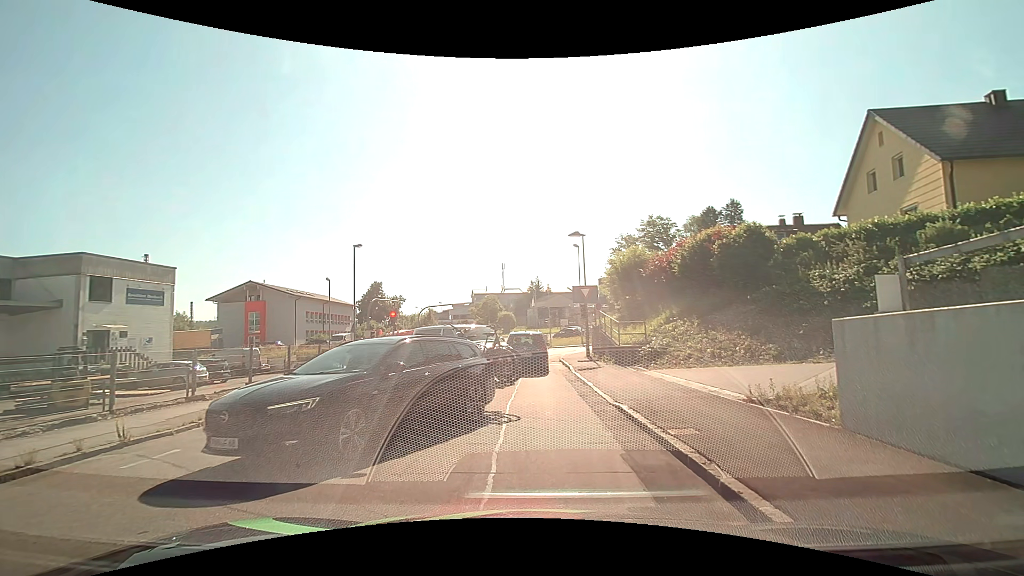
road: tertiary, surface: asphalt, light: Day
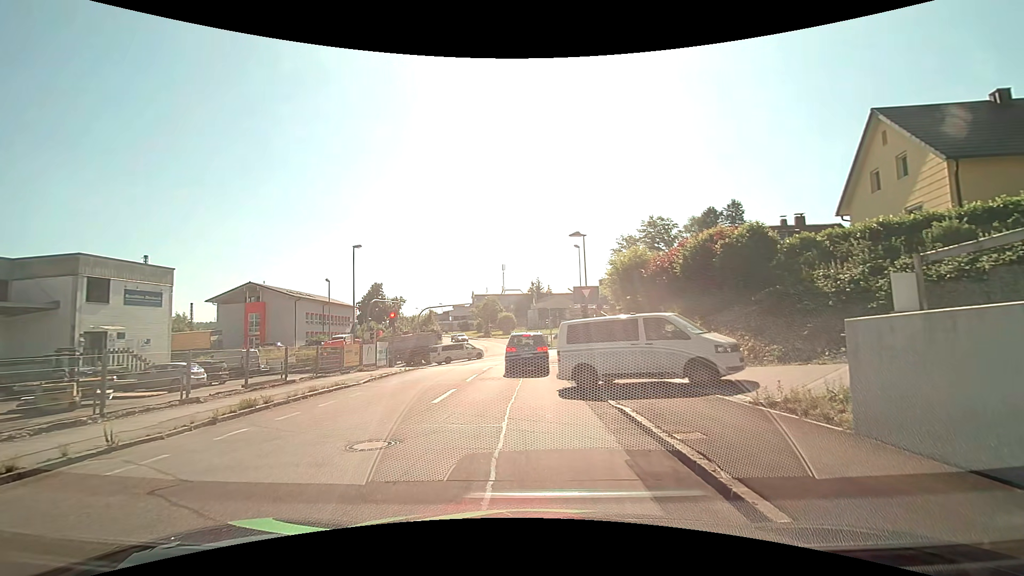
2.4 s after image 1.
(0.0, +0.2) m; 0°
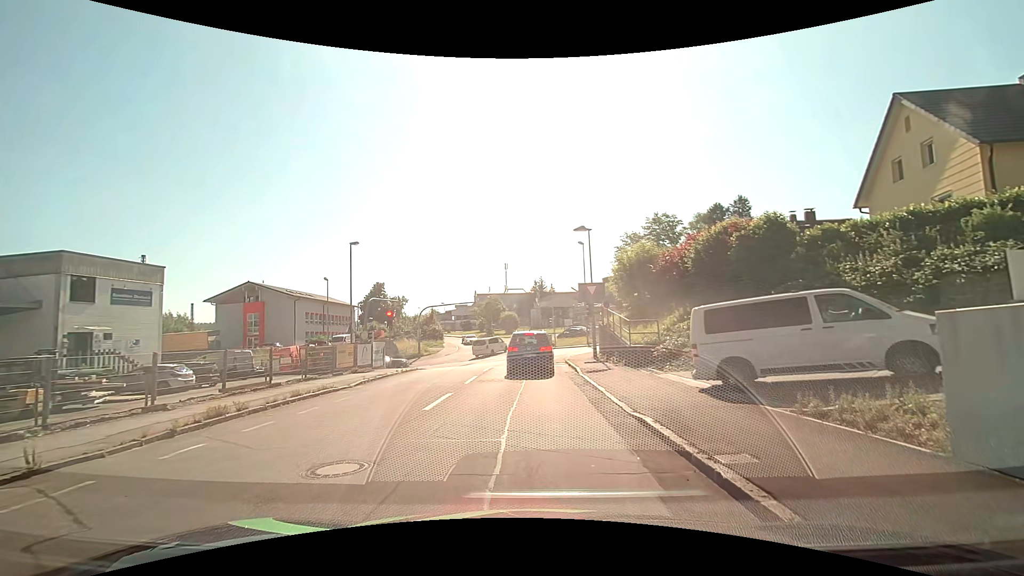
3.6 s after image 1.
(0.0, +1.4) m; +2°
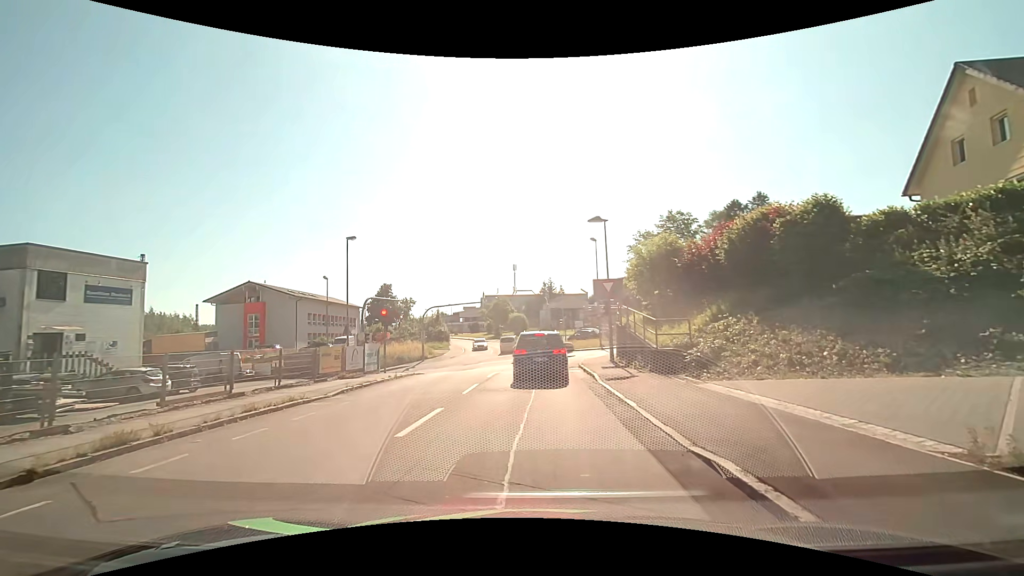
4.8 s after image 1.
(-0.1, +2.9) m; -2°
(0, +10) (0, +20) (0, +30) (-1, +40) (-8, +46) (-18, +48) (-28, +49) (-38, +50) (-48, +50) (-58, +50) m
